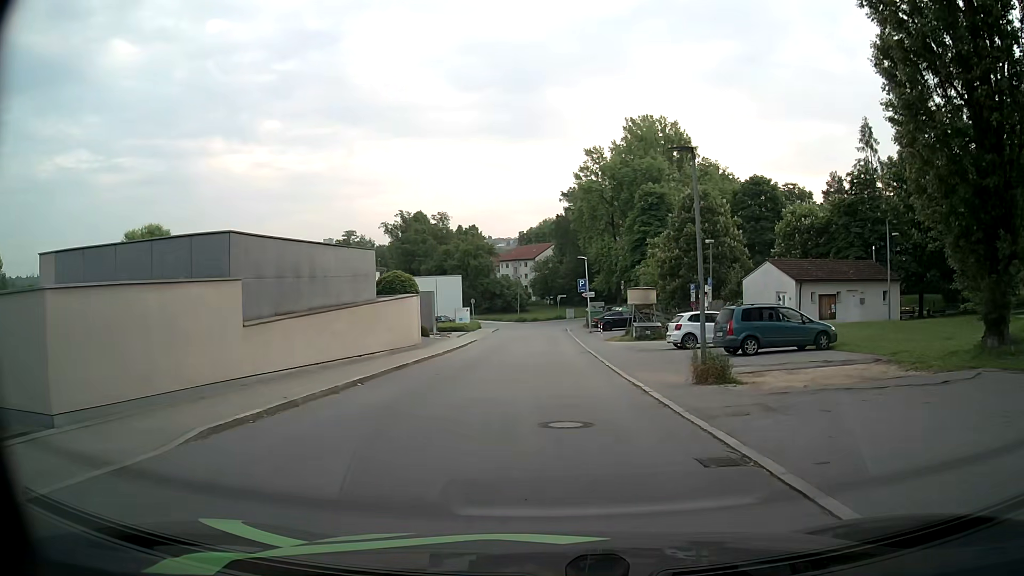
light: Day
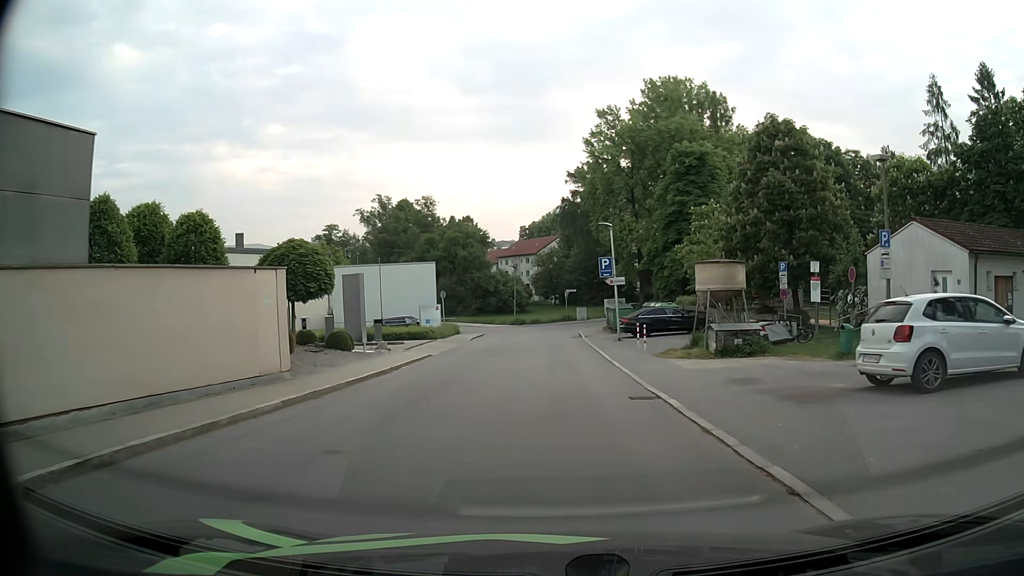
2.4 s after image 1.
(+0.1, +17.3) m; 0°
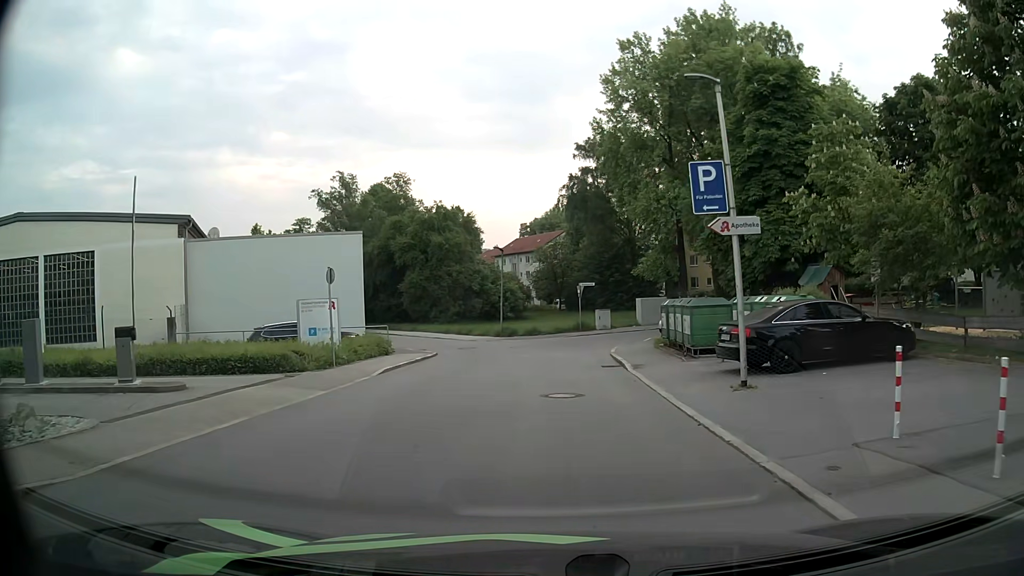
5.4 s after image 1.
(-0.1, +19.9) m; 0°
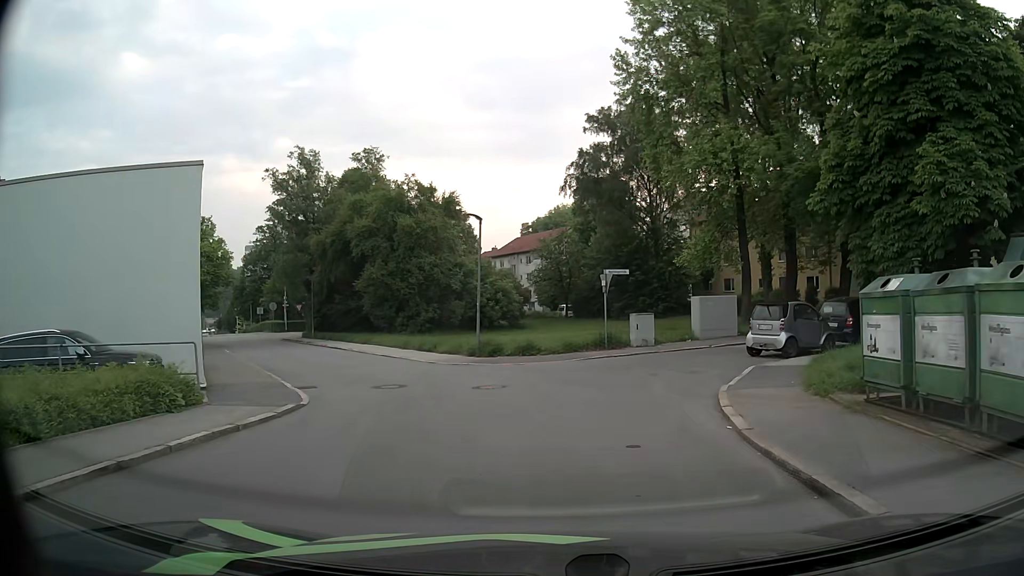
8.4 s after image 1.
(-0.1, +14.4) m; +1°
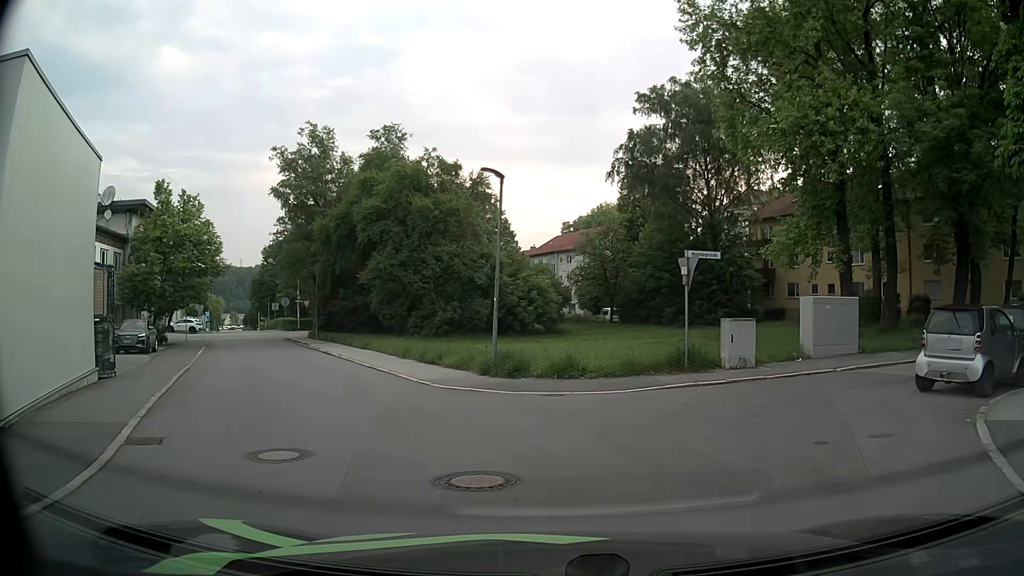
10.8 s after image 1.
(-0.3, +7.6) m; -5°
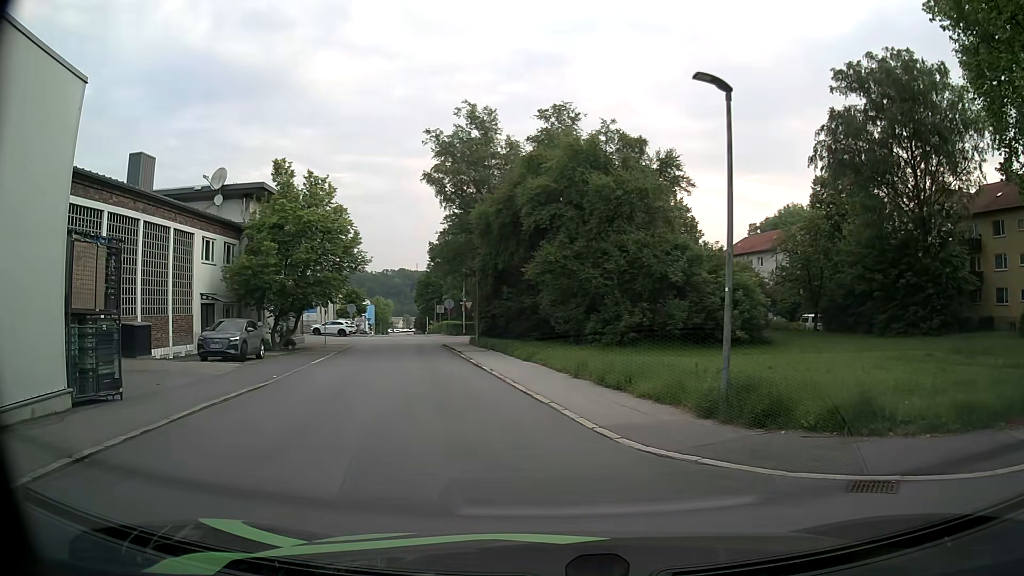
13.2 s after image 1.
(-0.7, +7.1) m; -15°
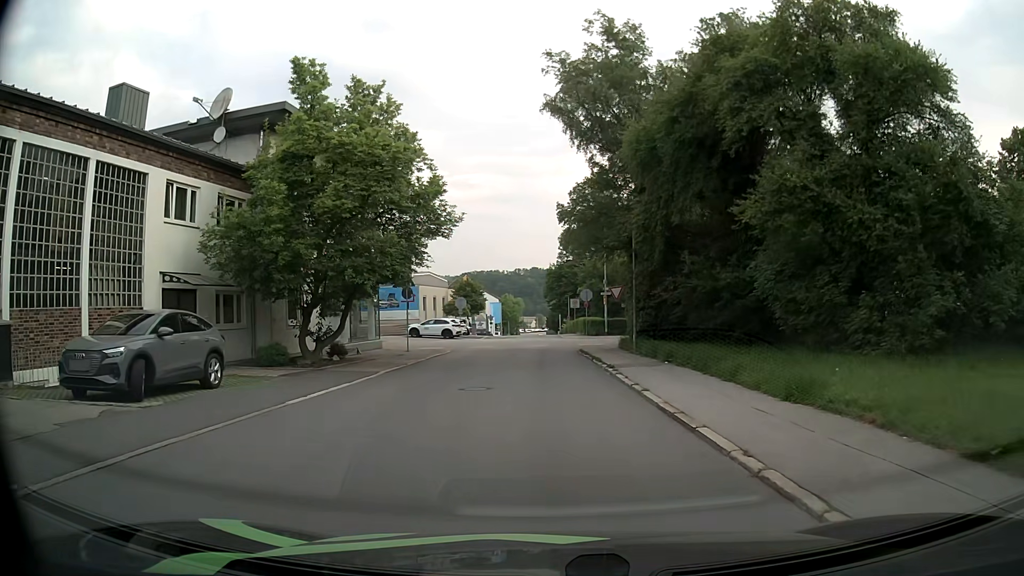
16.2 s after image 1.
(-2.0, +14.7) m; -11°
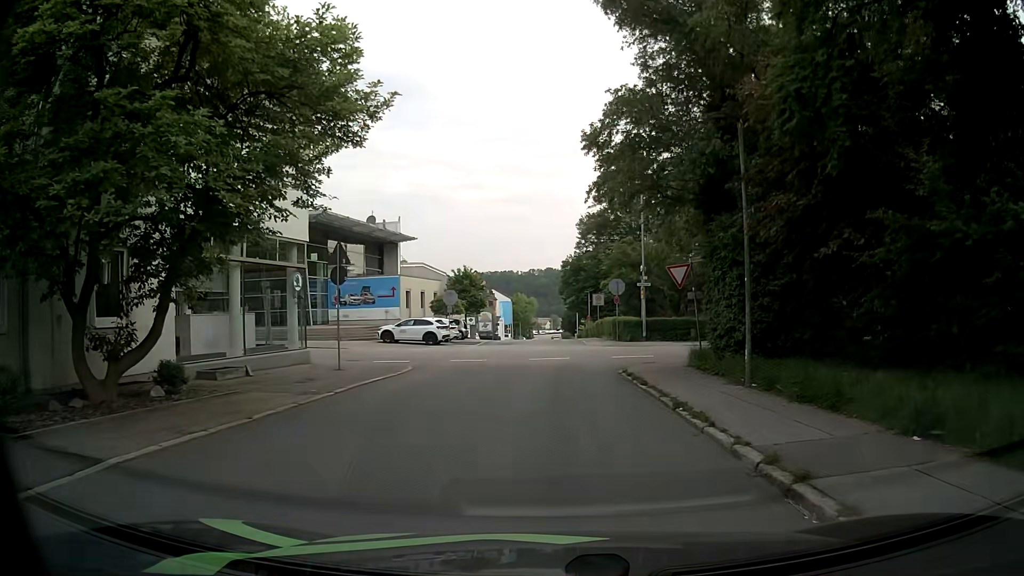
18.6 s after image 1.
(-0.1, +13.0) m; -1°
